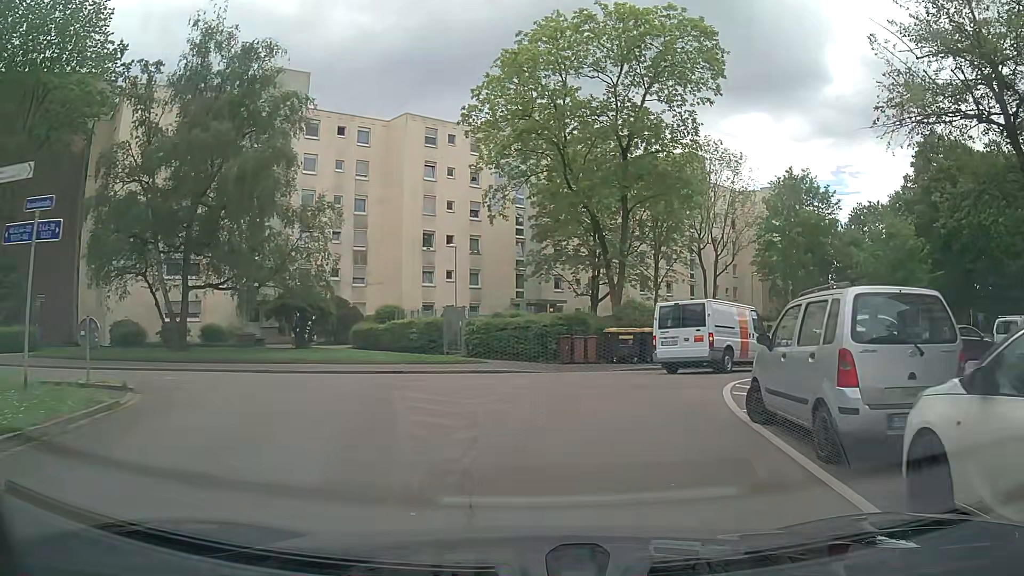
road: residential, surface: asphalt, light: Day
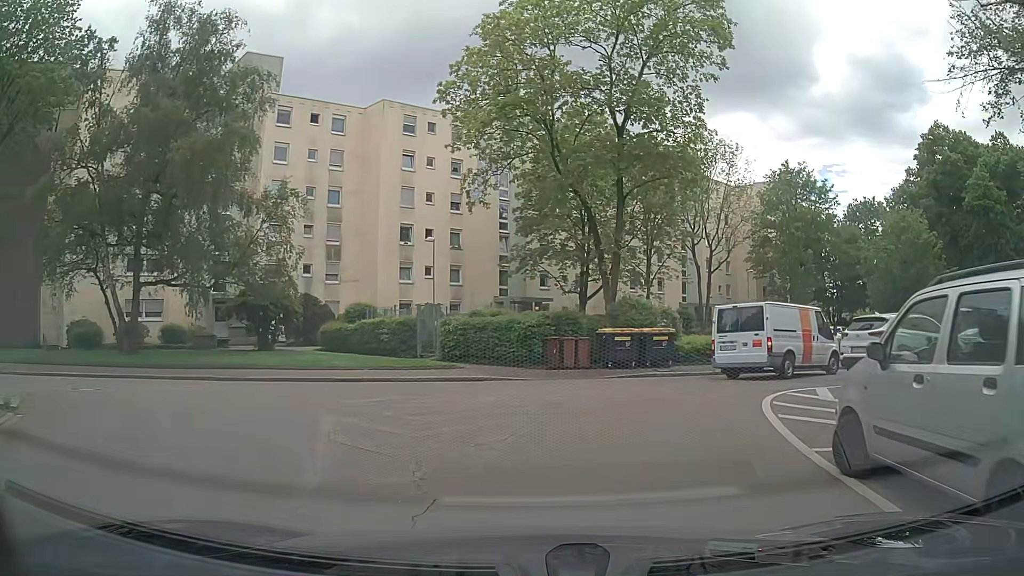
(0.0, +3.1) m; +1°
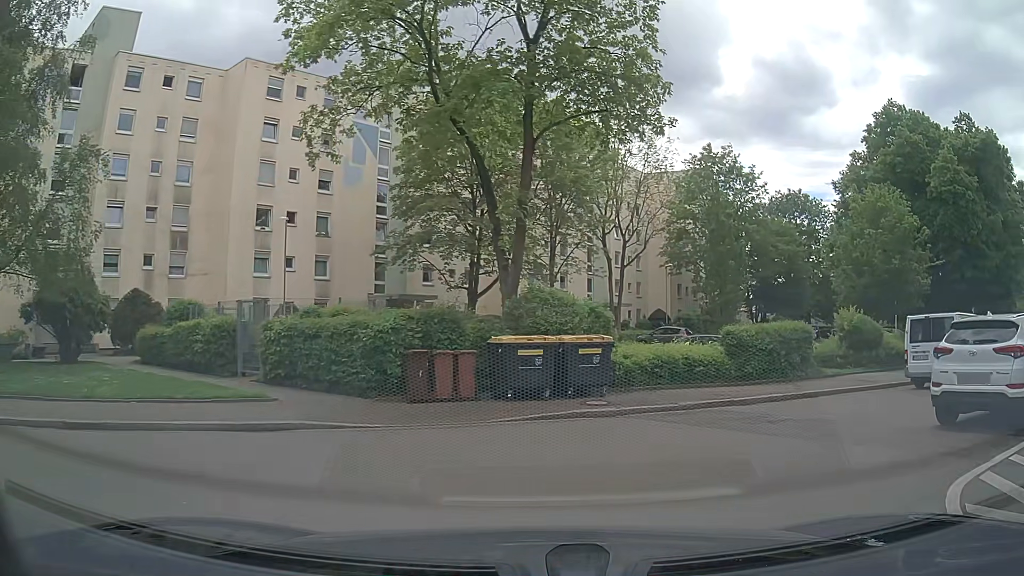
(+0.7, +8.3) m; +11°
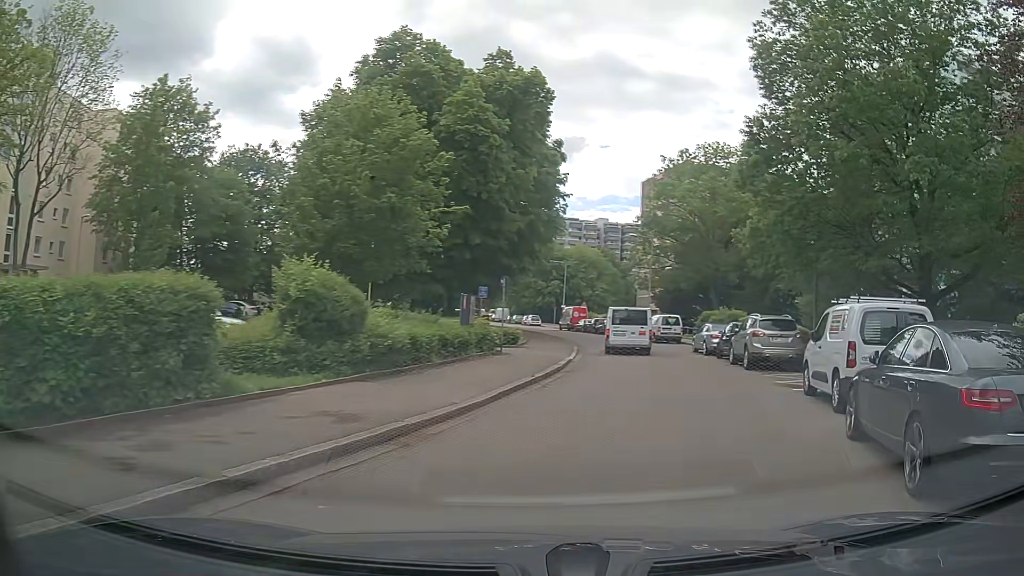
(+4.0, +11.3) m; +46°
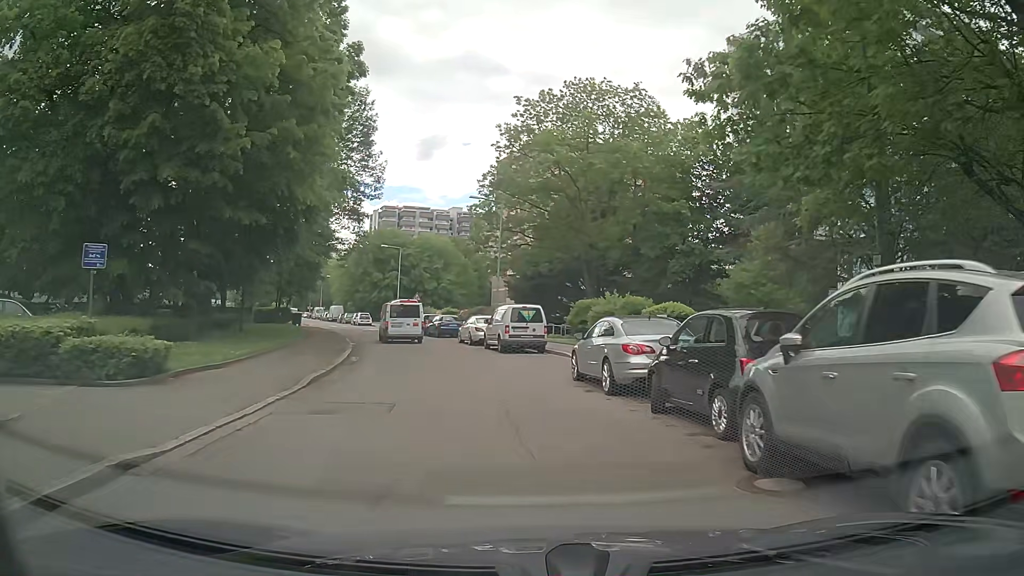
(+3.4, +17.7) m; +10°
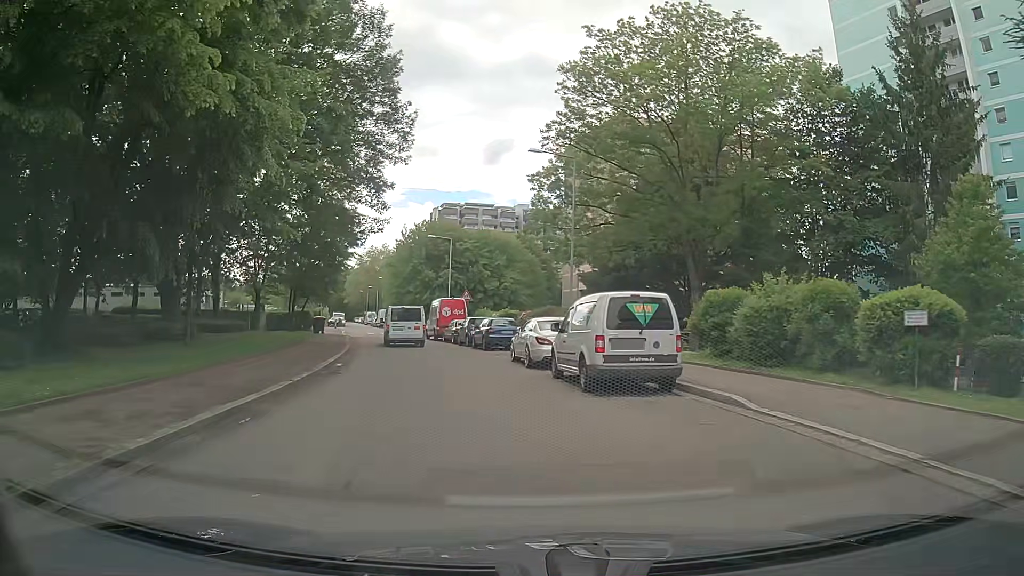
(-0.4, +13.4) m; -5°
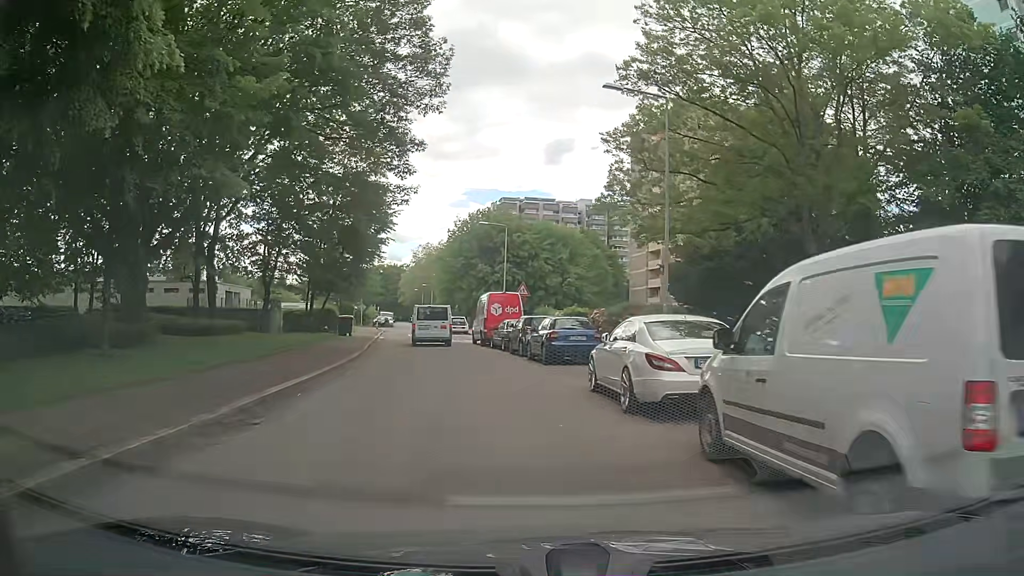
(-0.4, +9.1) m; -5°
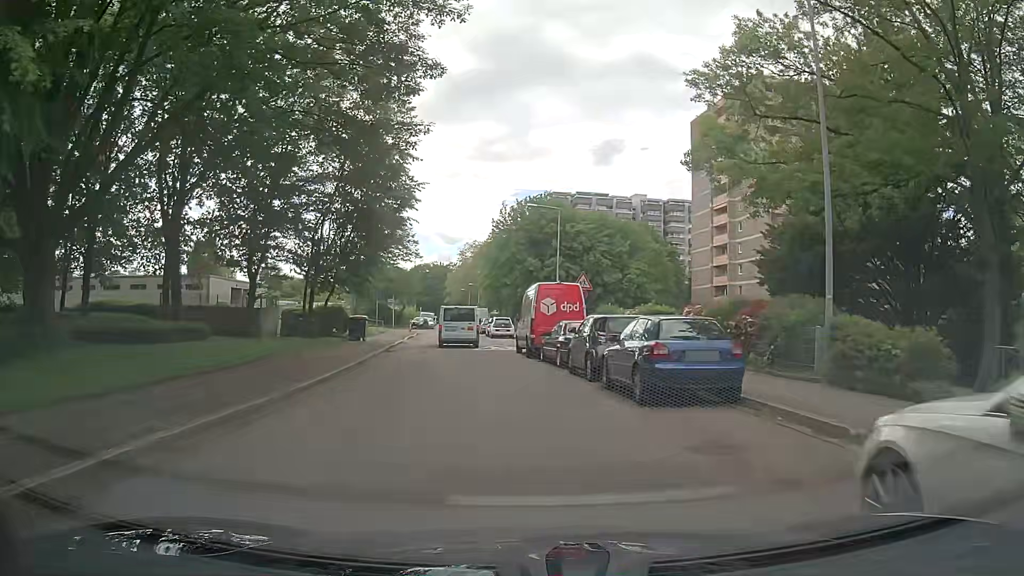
(-0.3, +9.2) m; -3°
(-1, +10) (-2, +20) (-3, +30) (-4, +40) (-6, +50) (-7, +60) (-9, +69) (-10, +79) (-11, +89) (-13, +99) m
